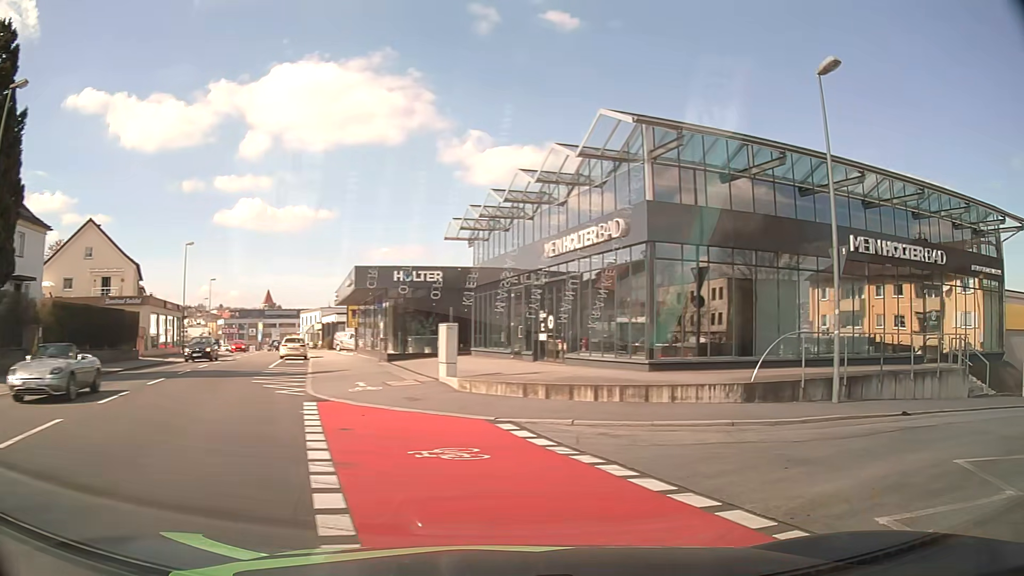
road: tertiary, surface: asphalt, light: Day
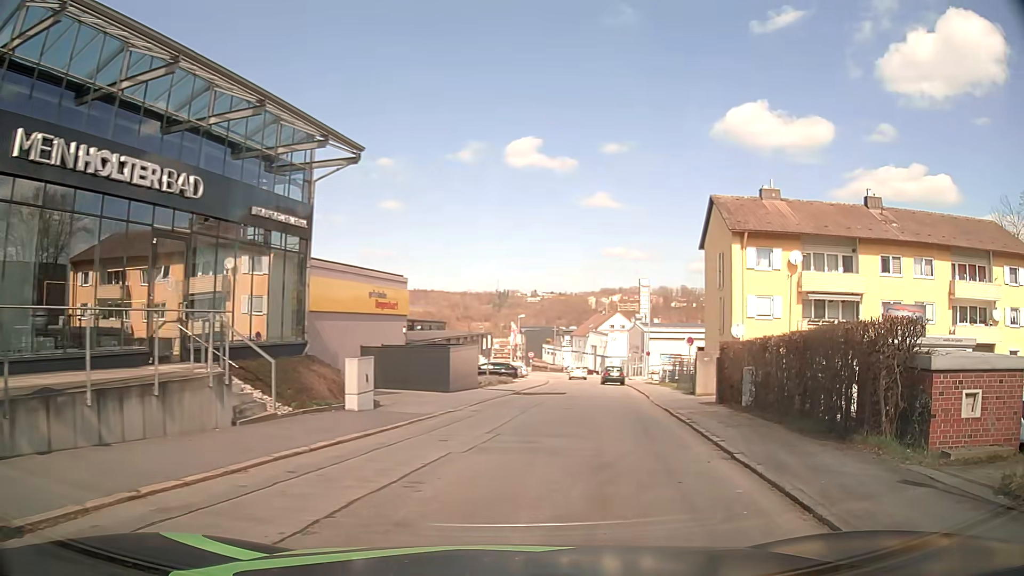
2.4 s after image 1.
(+5.5, +8.4) m; +62°
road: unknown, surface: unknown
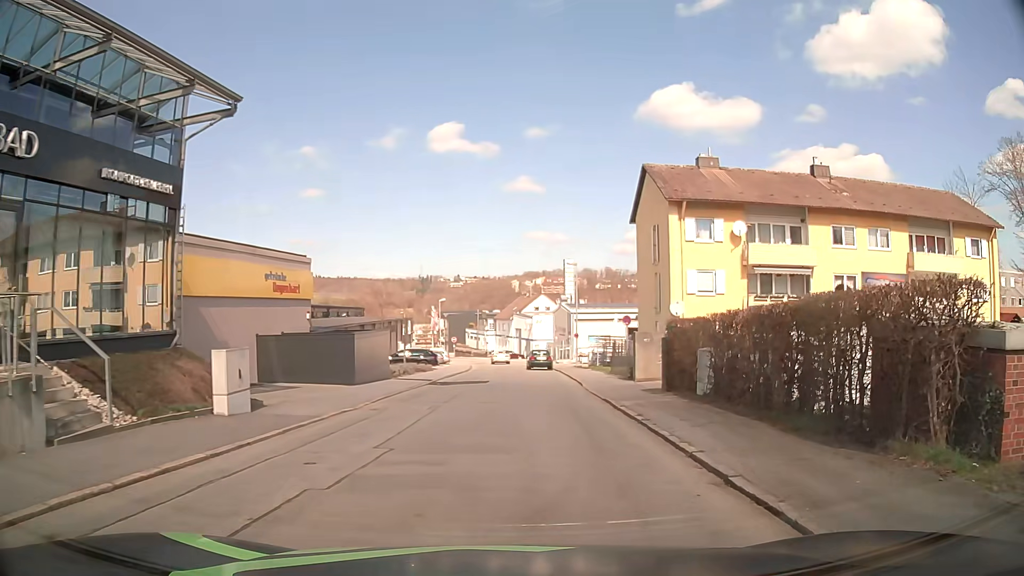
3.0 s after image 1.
(+0.2, +3.4) m; +7°
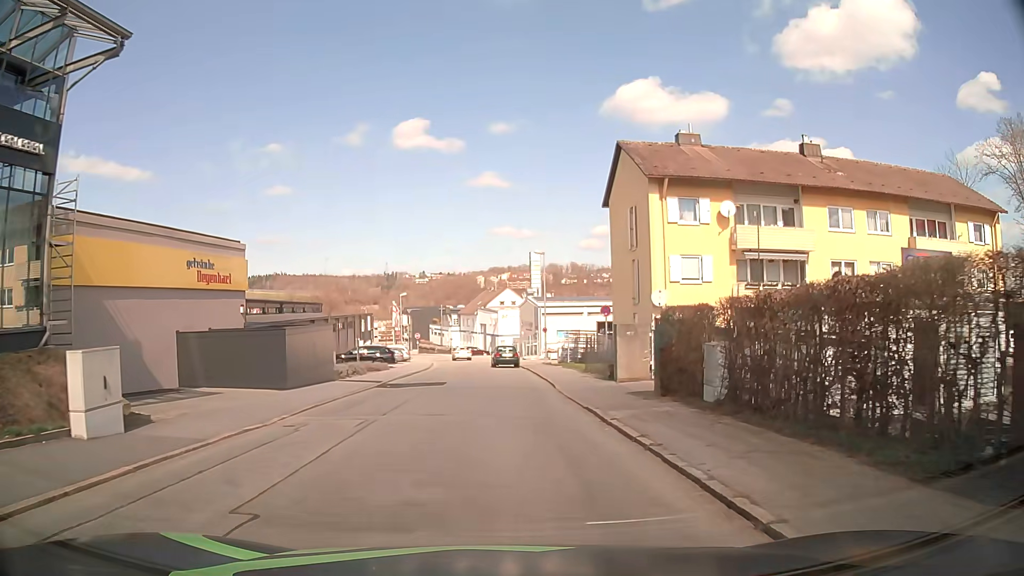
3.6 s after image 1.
(+0.1, +3.9) m; +2°
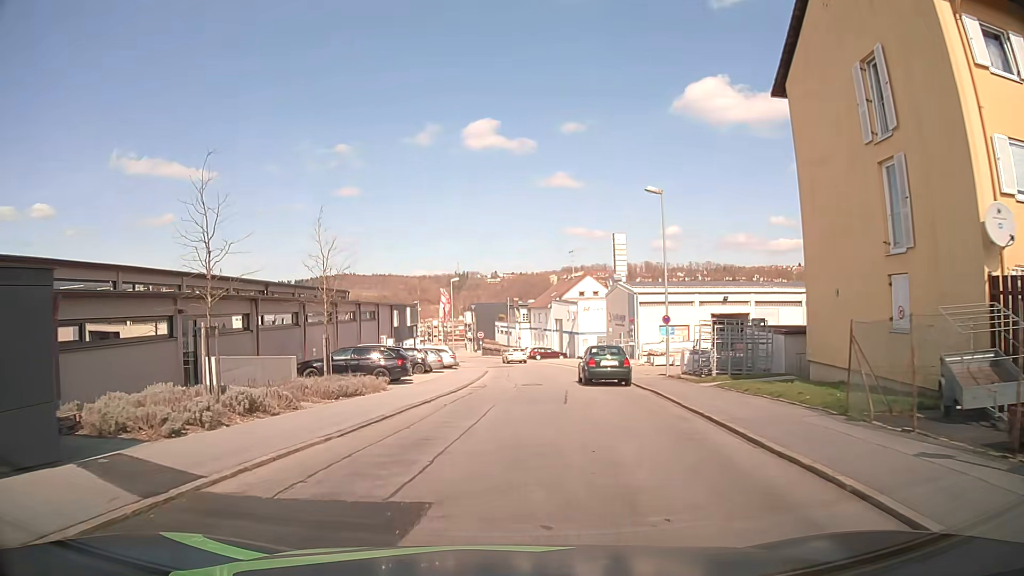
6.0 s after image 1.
(-0.9, +20.1) m; -7°
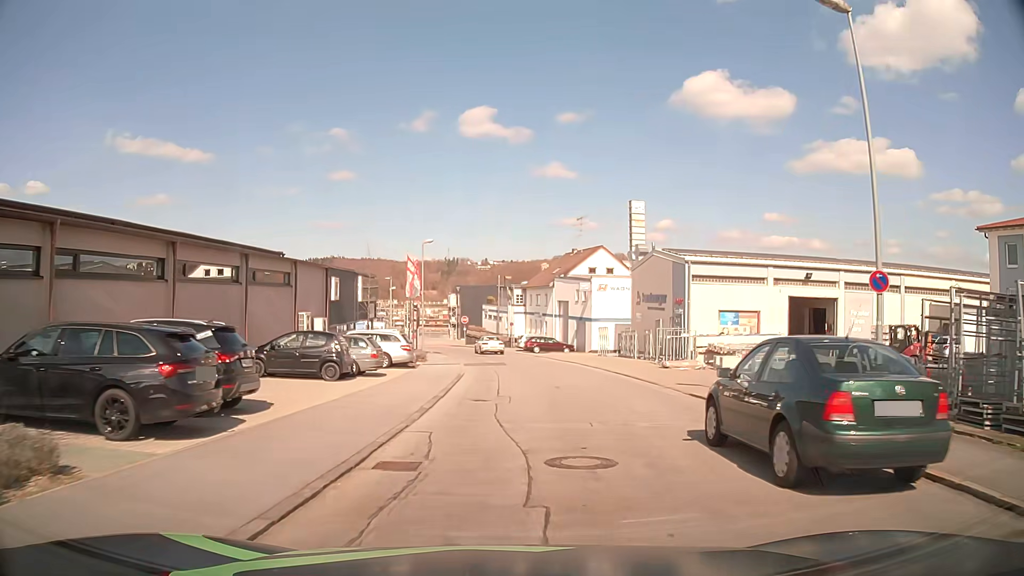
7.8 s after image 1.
(0.0, +17.8) m; +1°
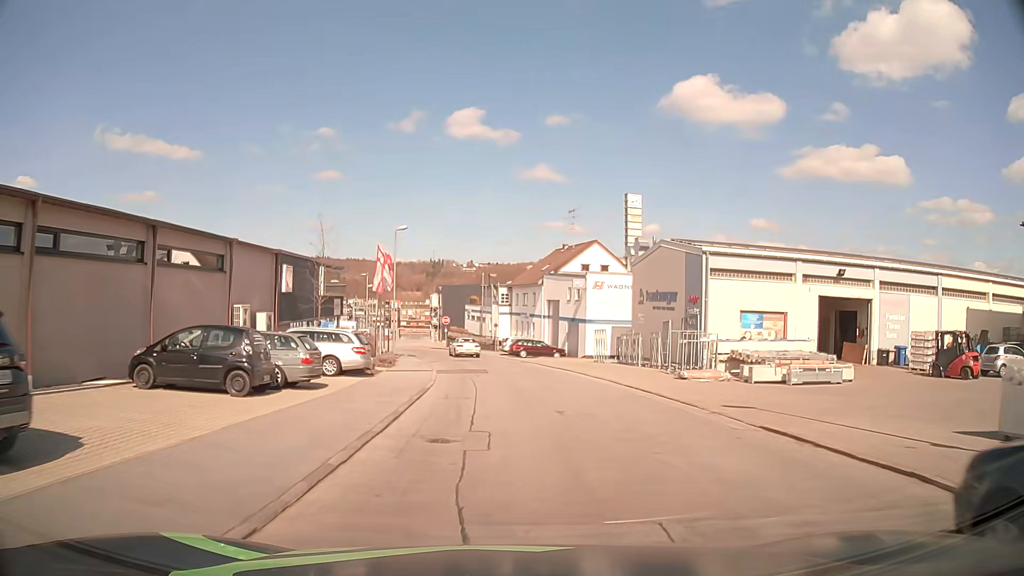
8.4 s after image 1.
(0.0, +6.0) m; +1°
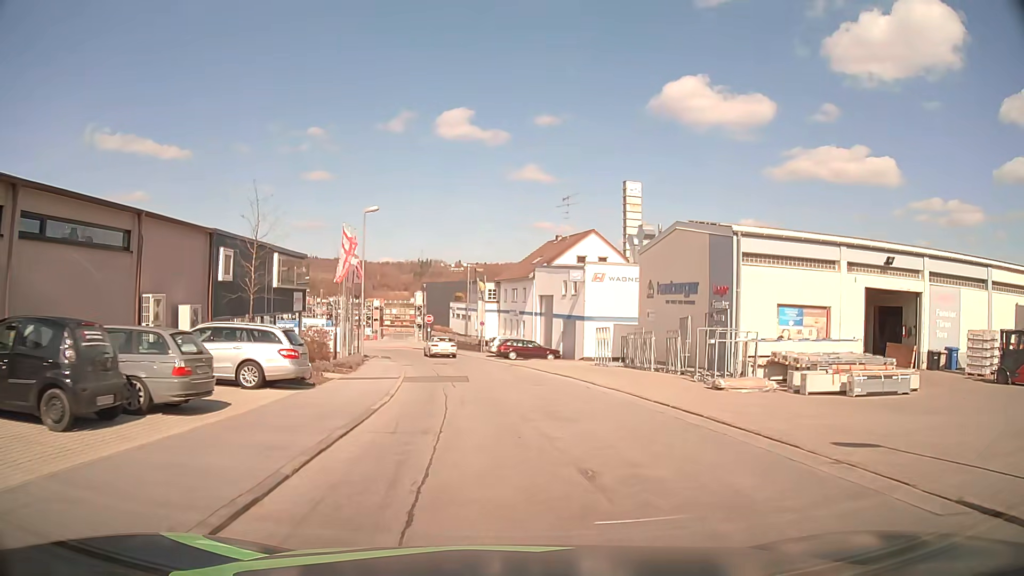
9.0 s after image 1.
(+0.1, +6.0) m; +1°
